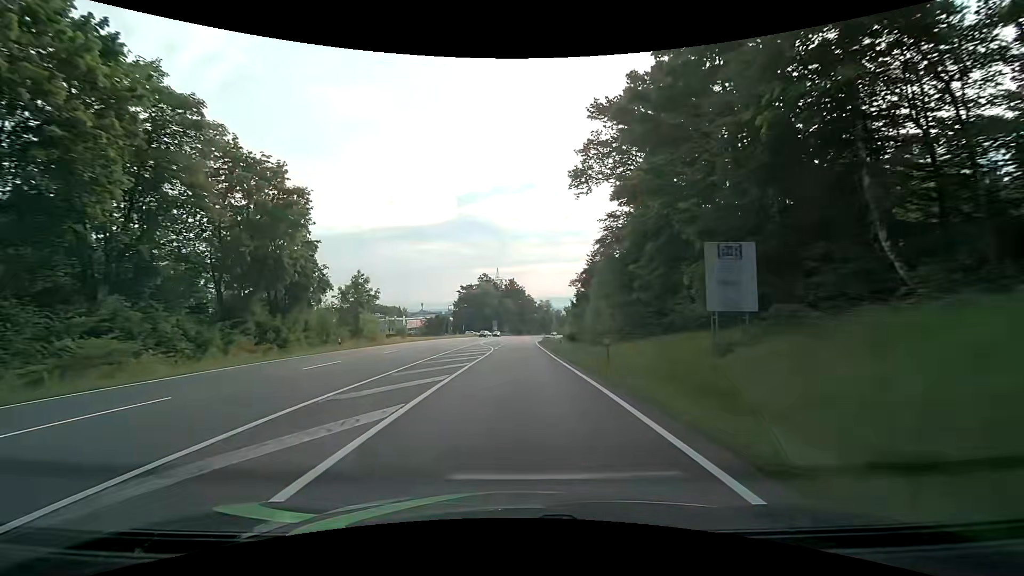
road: secondary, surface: asphalt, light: Day
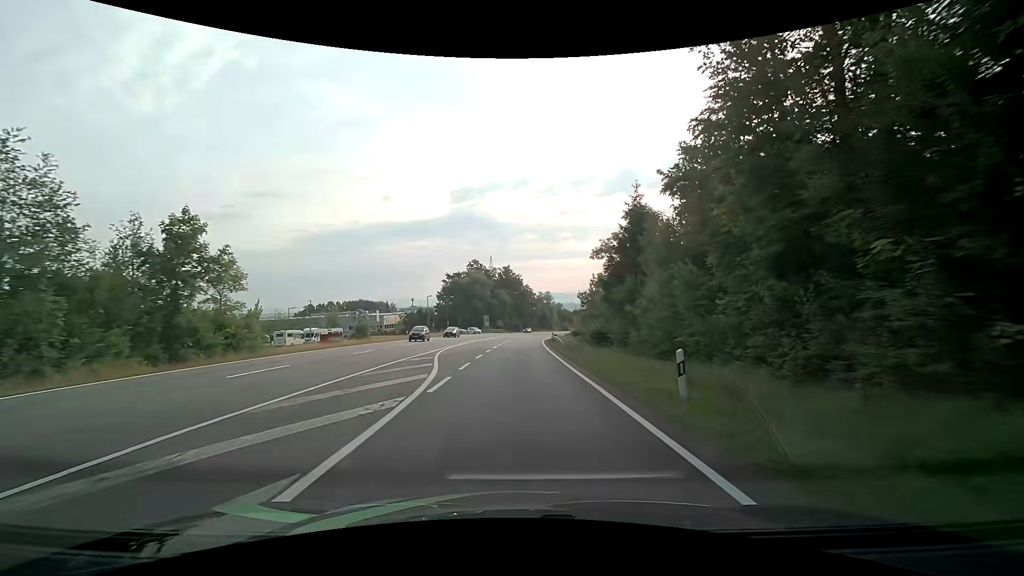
(+0.3, +27.6) m; +1°
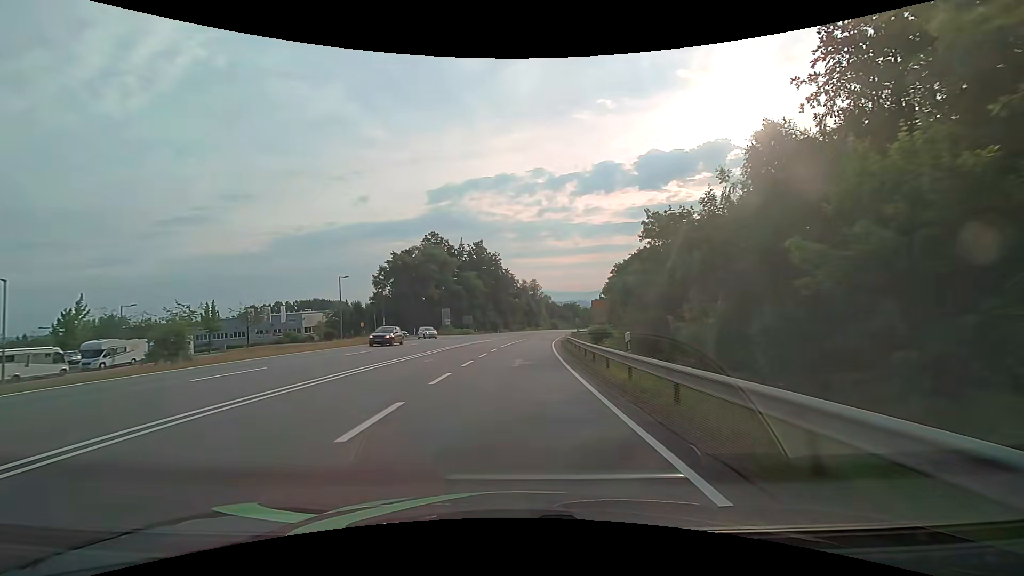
(+0.3, +45.8) m; +2°
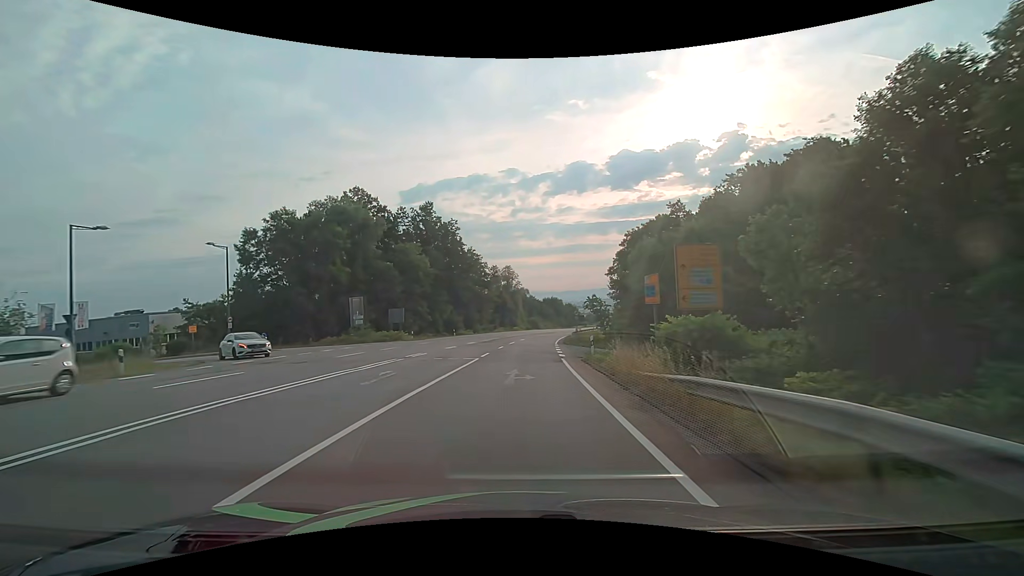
(+1.1, +36.7) m; +3°
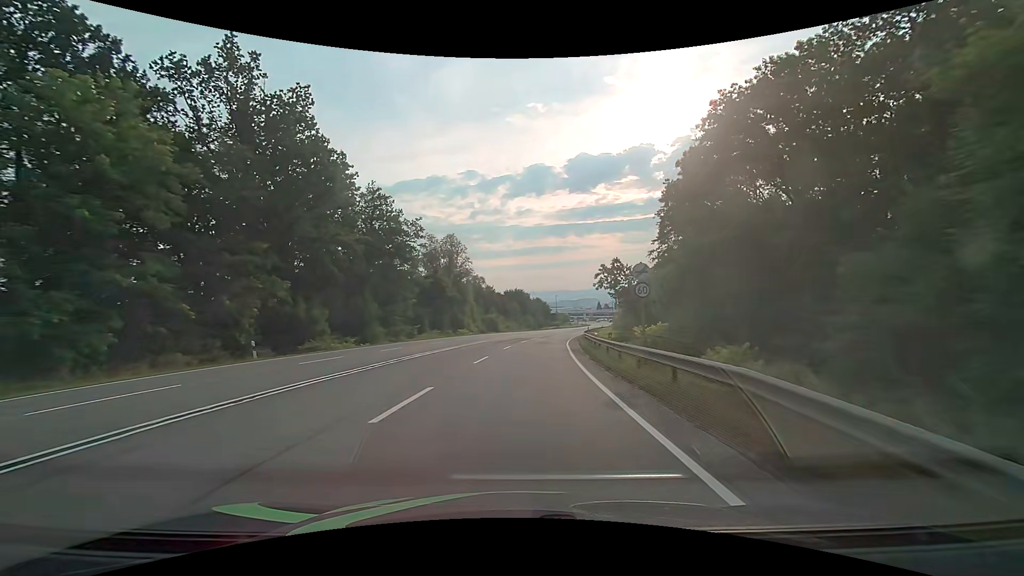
(+1.6, +45.8) m; +5°
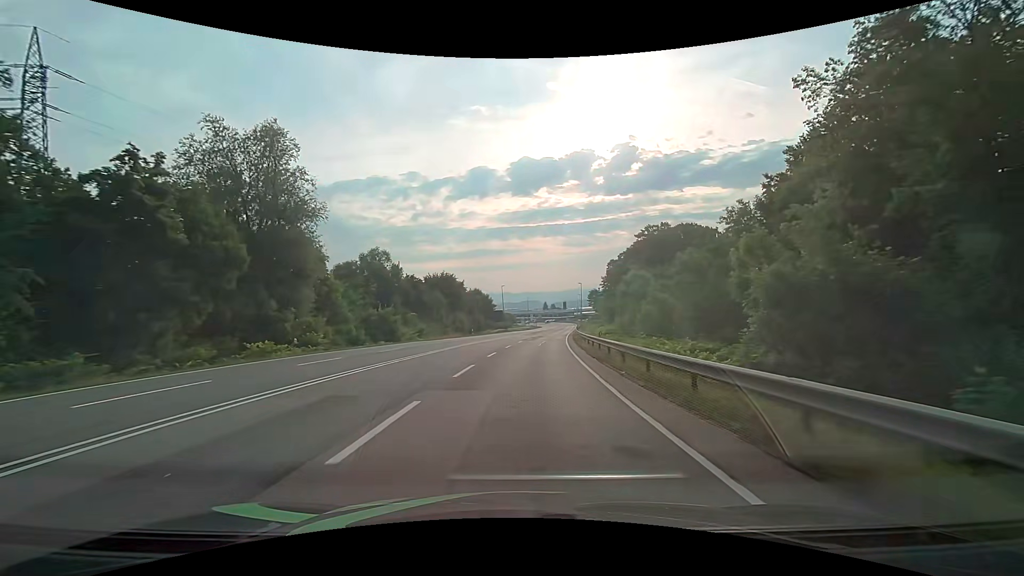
(+2.5, +45.5) m; +7°
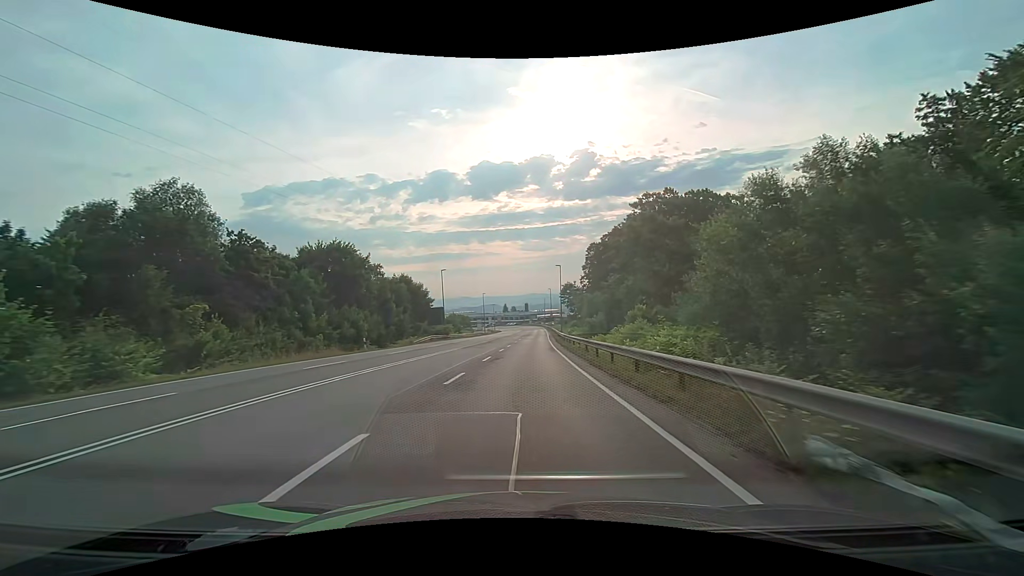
(+1.3, +36.4) m; +4°
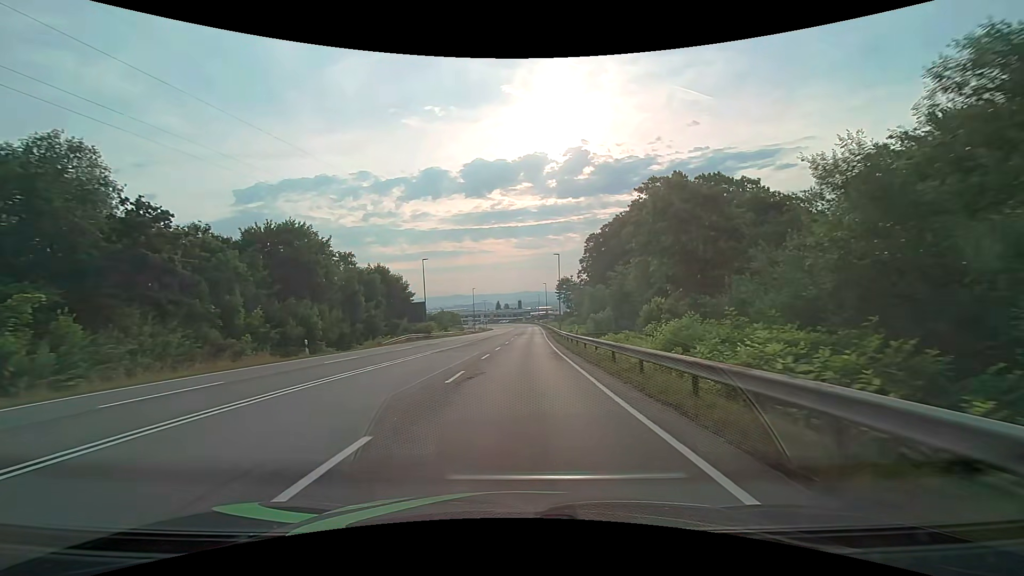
(+0.1, +9.1) m; +1°
(0, +10) (0, +20) (+1, +30) (+1, +40) (+1, +50) (+2, +60) (+2, +70) (+3, +80) (+3, +90) (+3, +100) m
